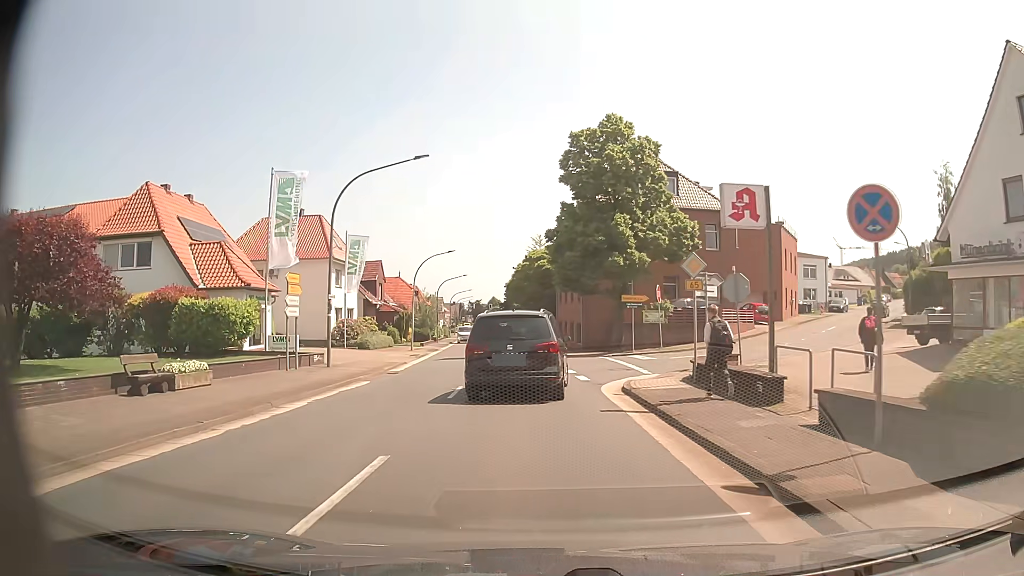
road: primary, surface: asphalt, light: Day
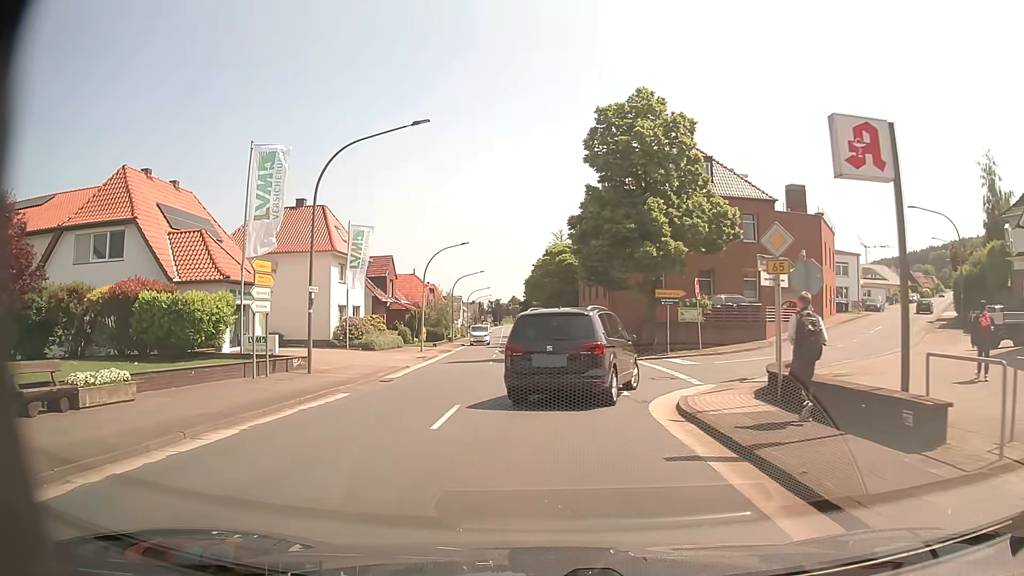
(0.0, +4.2) m; -2°
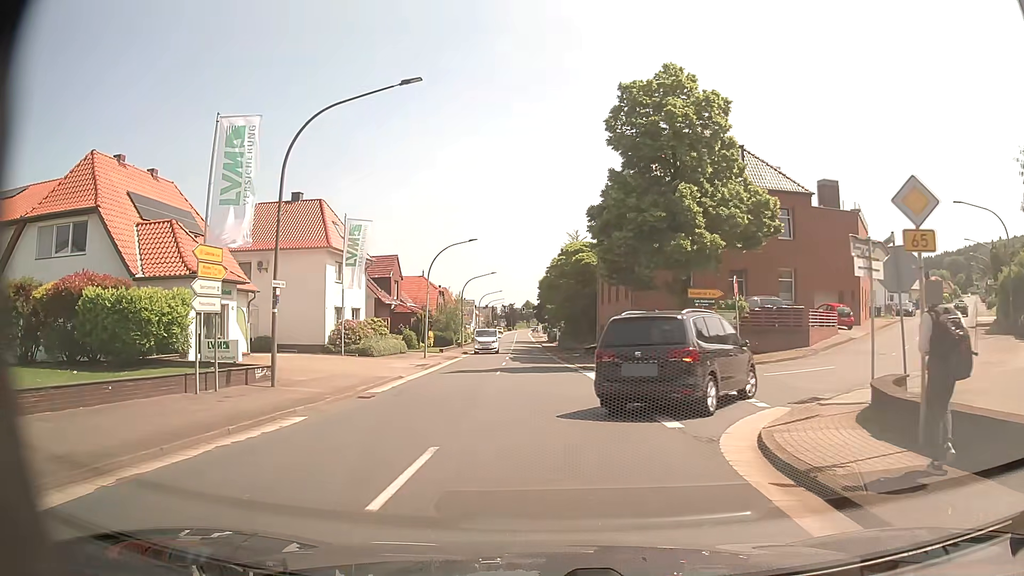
(0.0, +4.0) m; -1°
